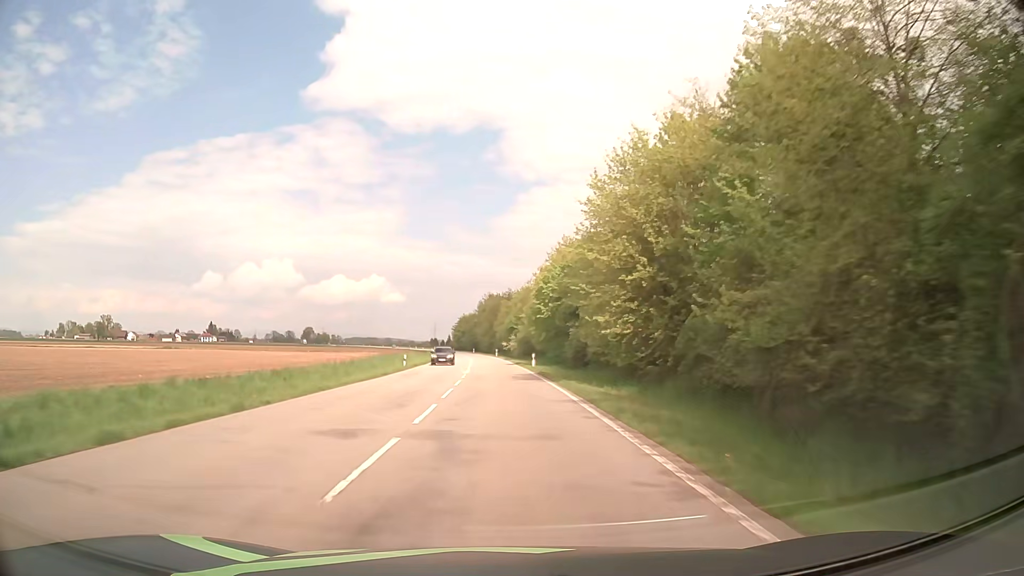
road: secondary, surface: asphalt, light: Day
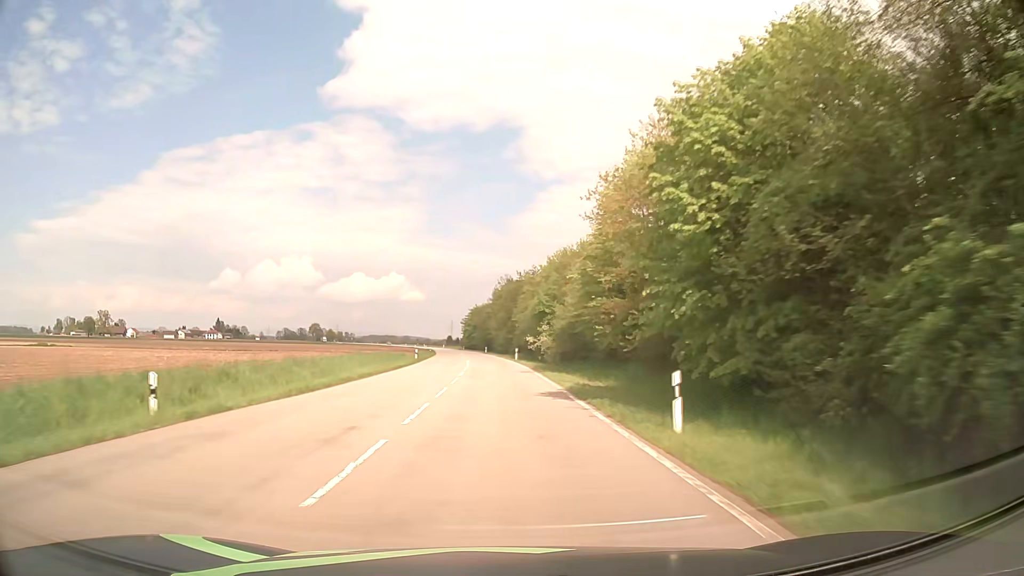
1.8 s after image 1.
(-0.3, +37.4) m; -1°
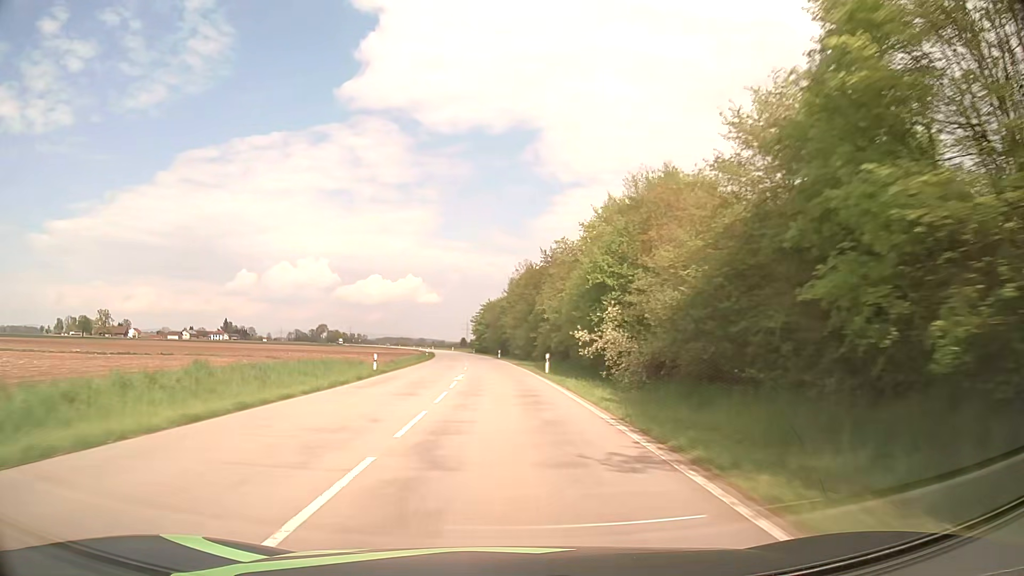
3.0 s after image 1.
(-0.6, +26.3) m; -2°
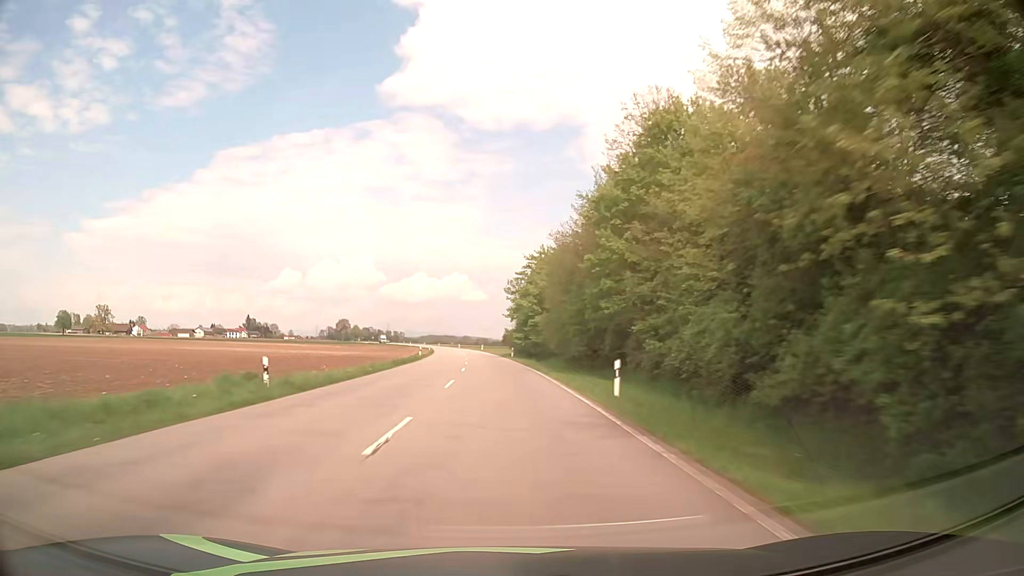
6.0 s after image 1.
(-2.7, +70.1) m; -4°
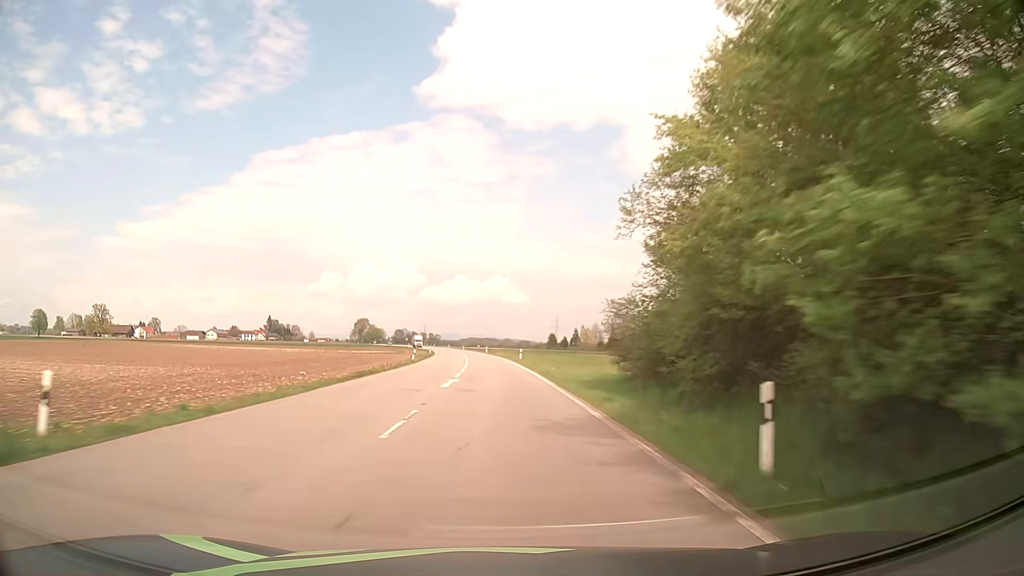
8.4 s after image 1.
(-1.7, +60.0) m; -3°
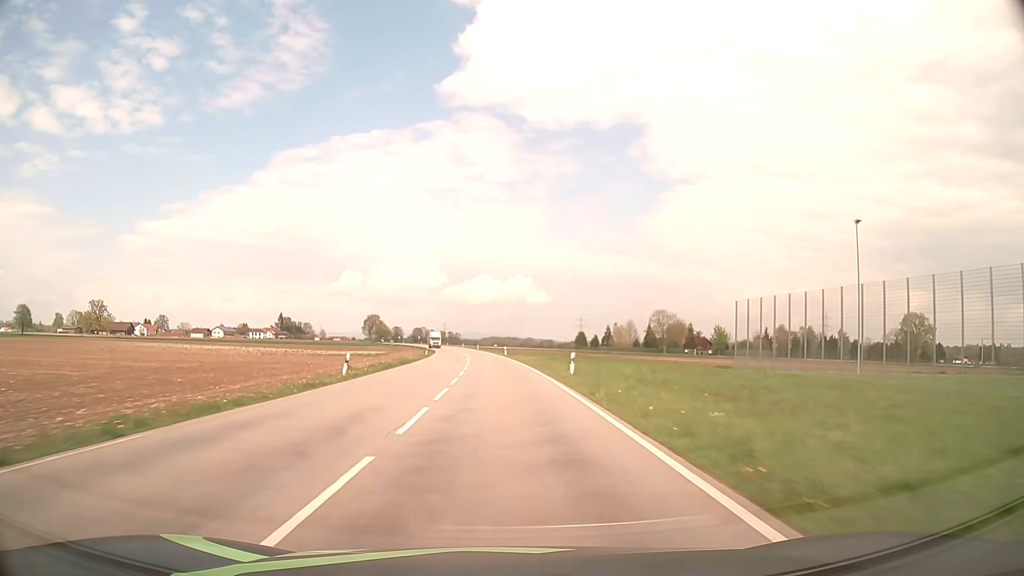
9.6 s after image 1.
(-0.5, +30.7) m; -2°
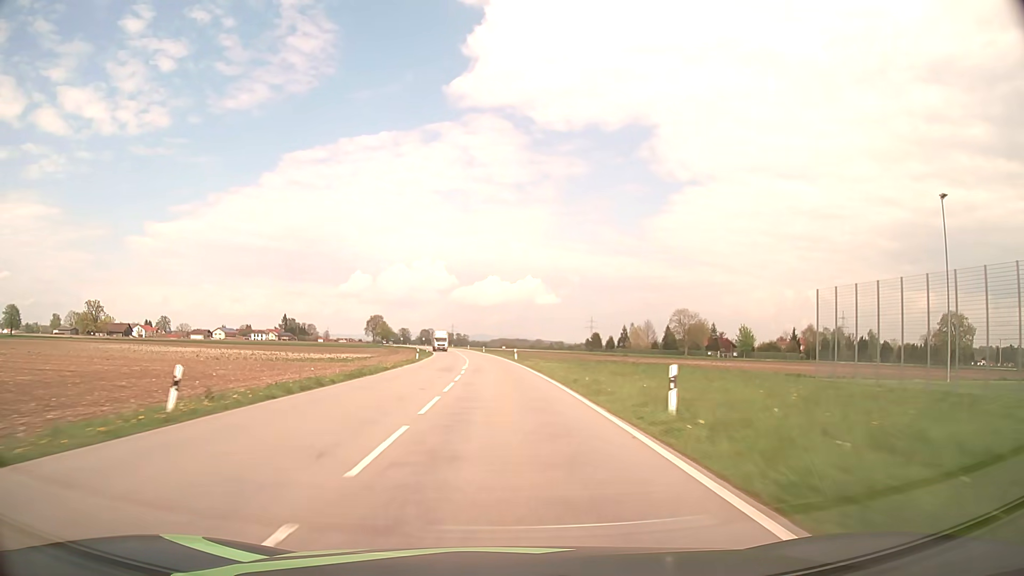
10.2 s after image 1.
(-0.2, +15.5) m; -1°
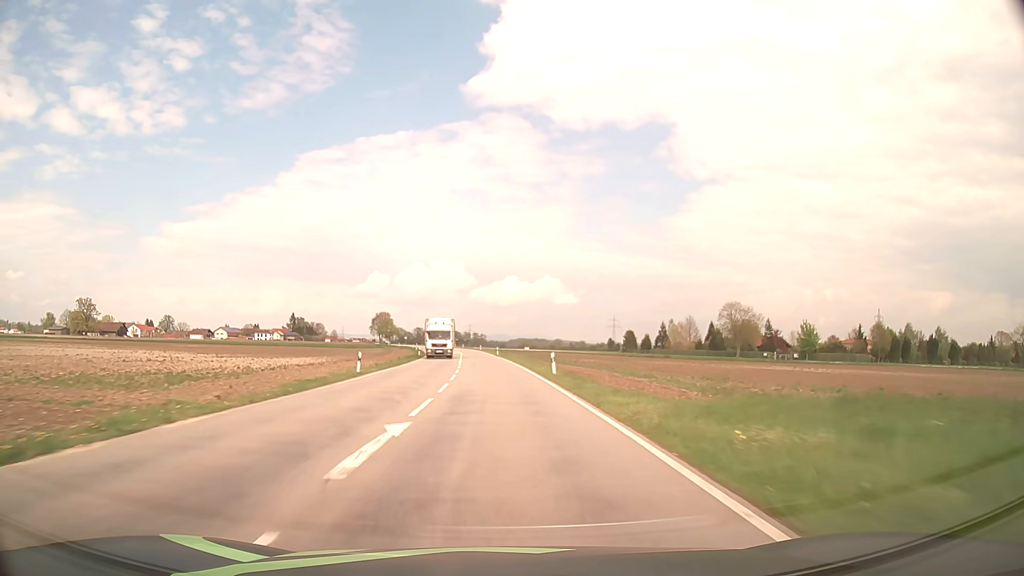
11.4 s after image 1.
(-0.4, +31.0) m; -2°
(0, +10) (0, +20) (0, +30) (-1, +40) (-1, +50) (-2, +60) (-3, +70) (-3, +80) (-4, +90) (-5, +100) m
